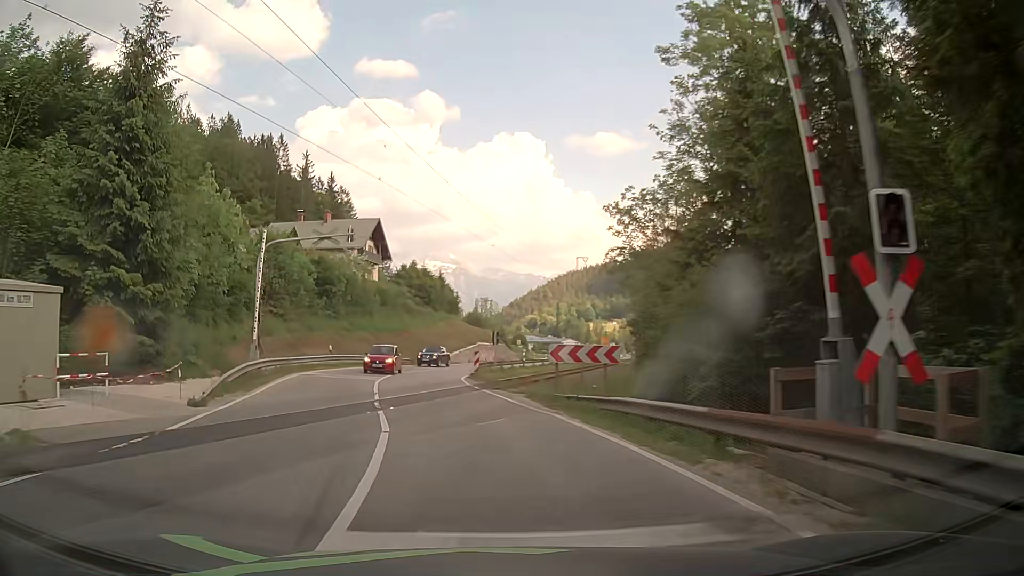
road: primary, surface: asphalt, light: Day
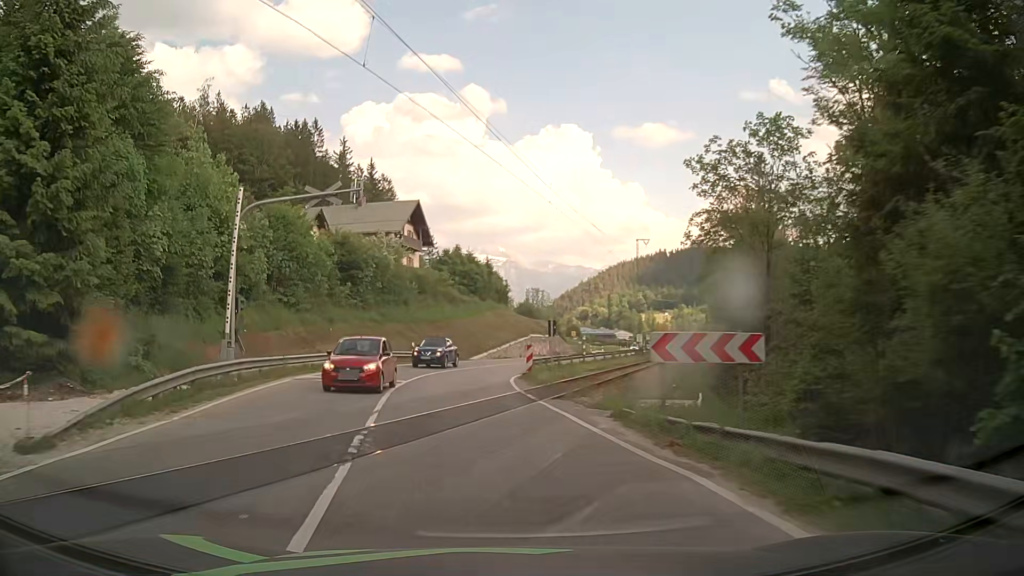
(-0.2, +7.6) m; -4°
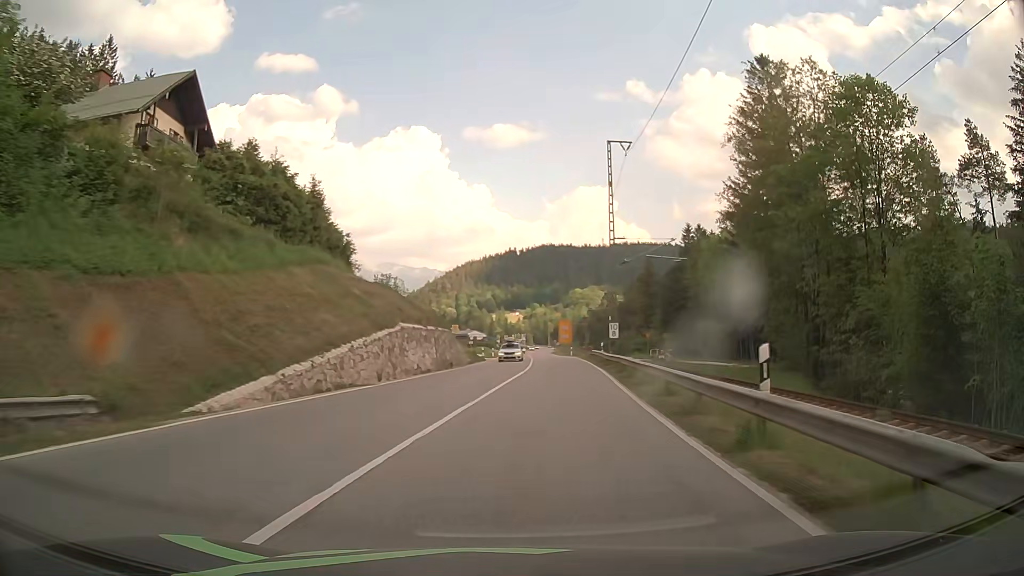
(-0.6, +38.1) m; +11°
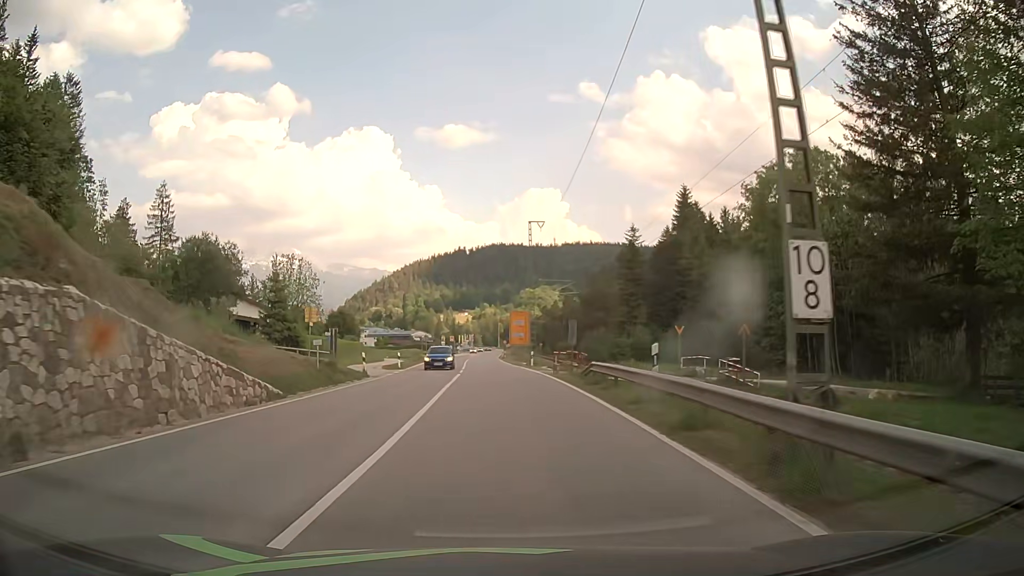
(+2.7, +30.6) m; +5°
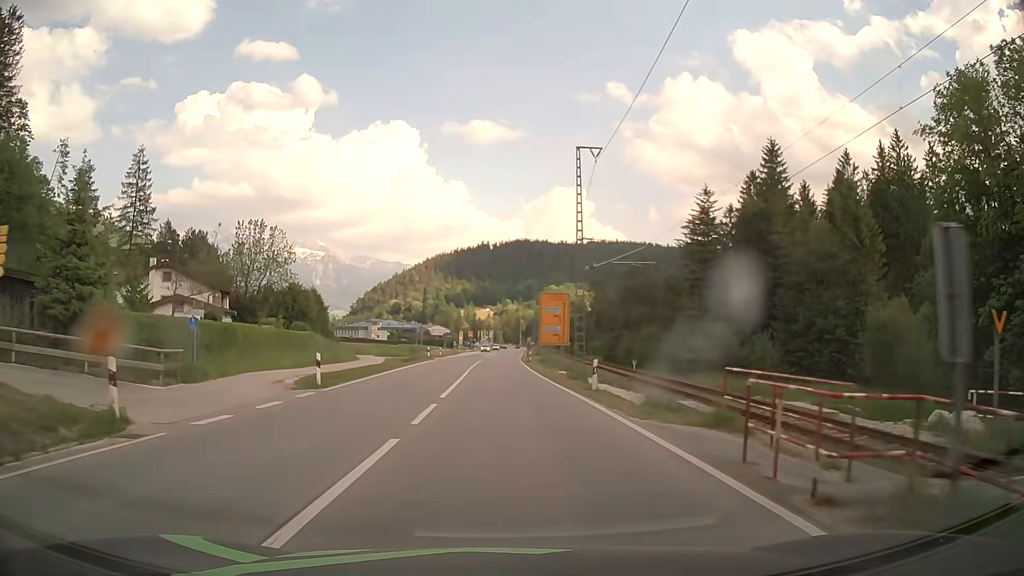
(-0.4, +23.0) m; -2°
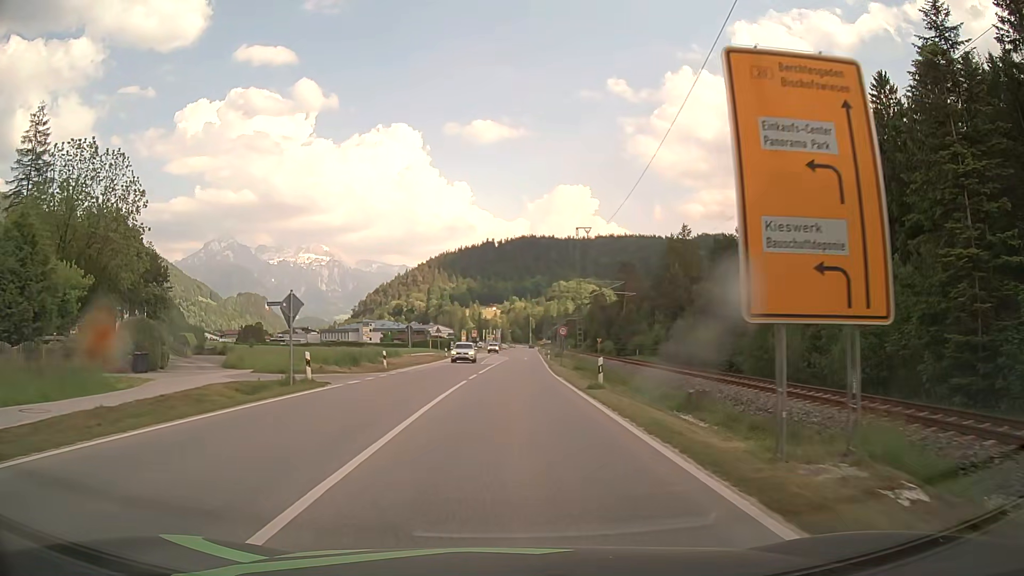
(-0.3, +38.7) m; -1°
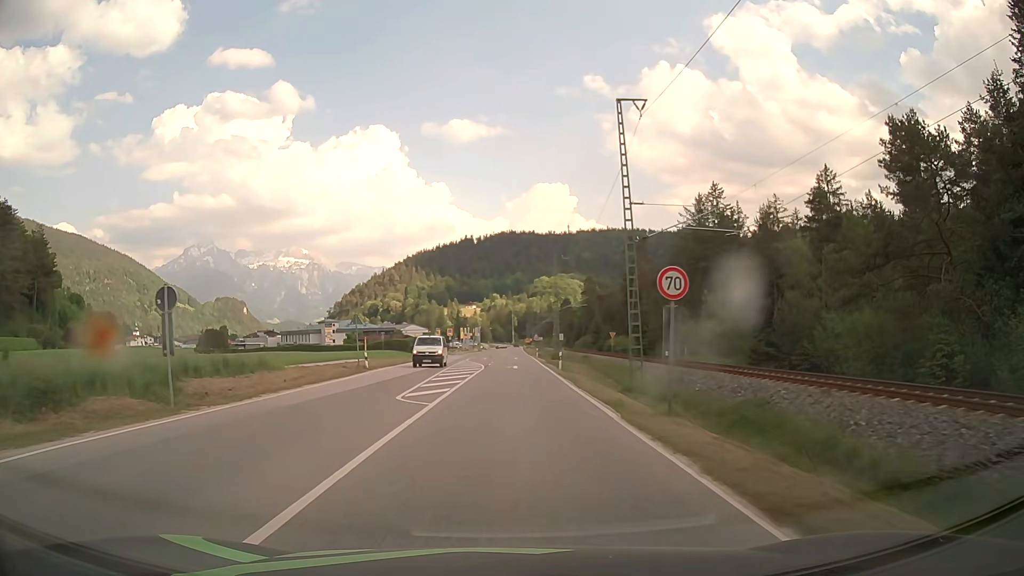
(+0.4, +34.1) m; +1°
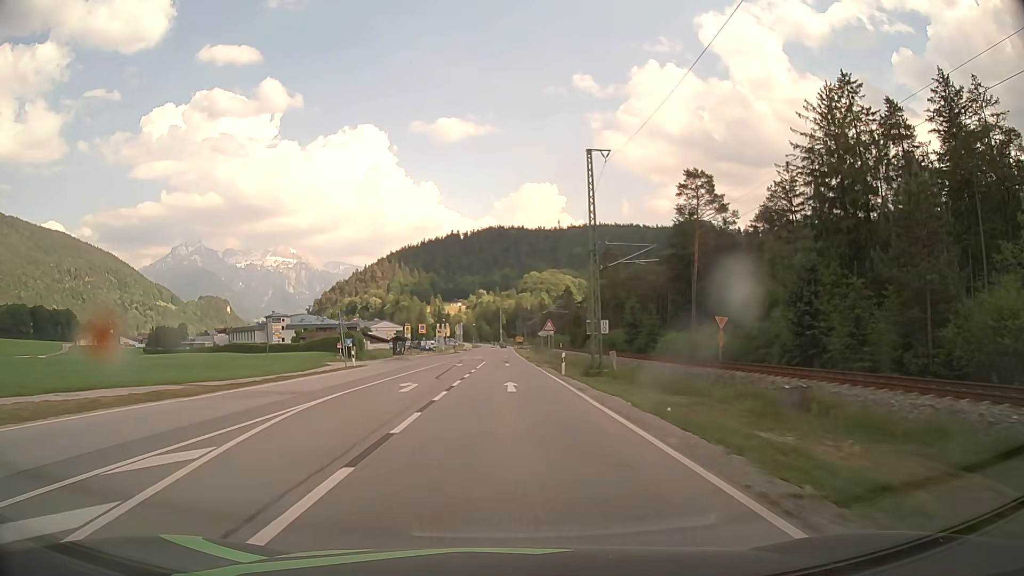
(+0.4, +49.1) m; +1°
(0, +10) (0, +20) (0, +30) (0, +40) (0, +50) (0, +60) (0, +70) (0, +80) (0, +90) (0, +100) m
